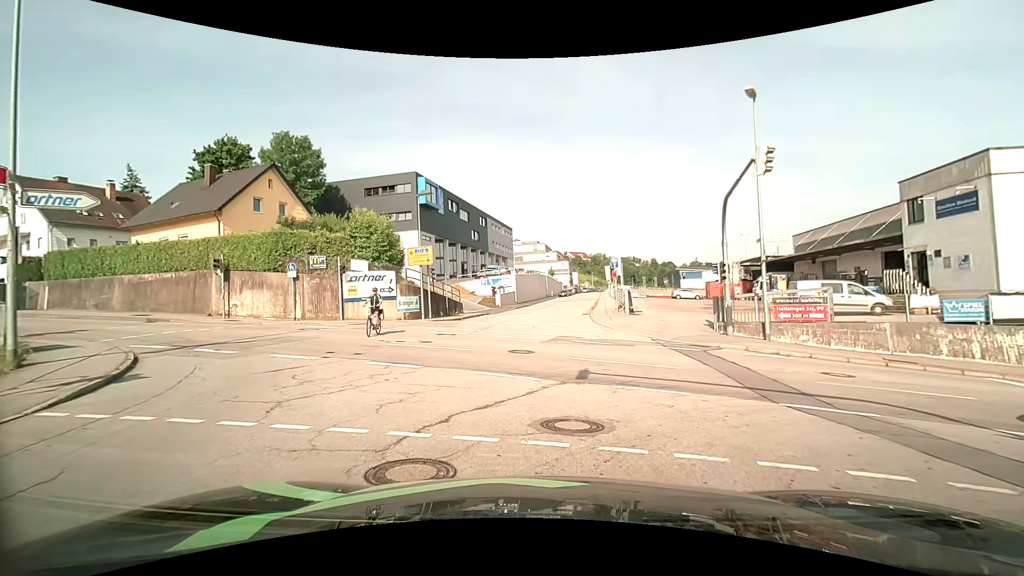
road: residential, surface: asphalt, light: Day
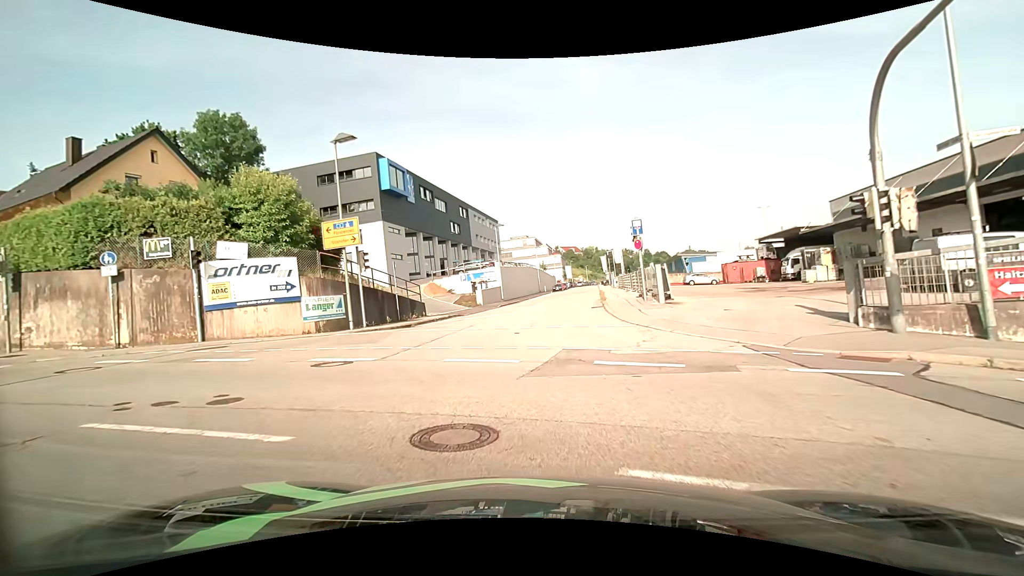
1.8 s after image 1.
(+0.3, +10.6) m; +2°
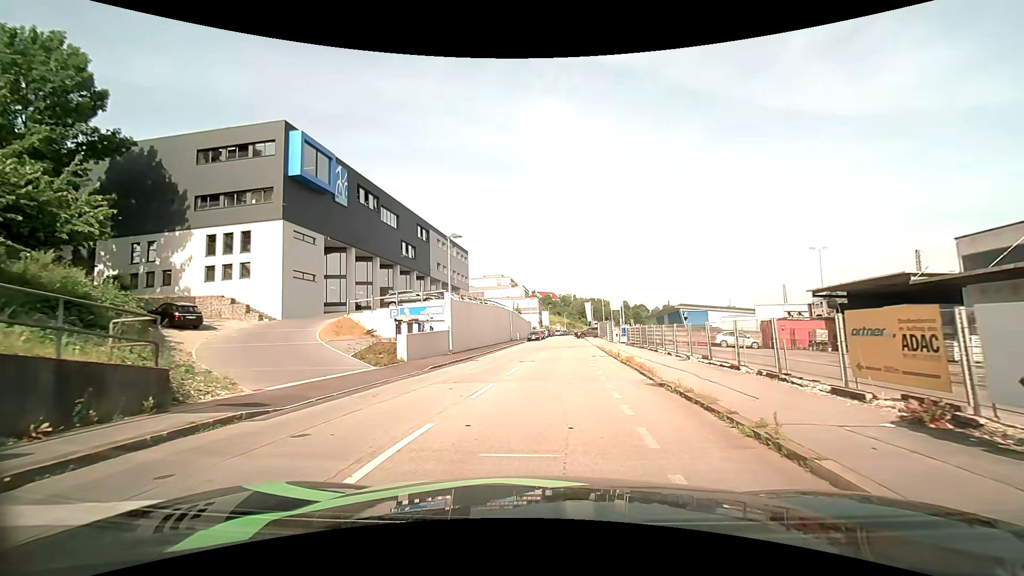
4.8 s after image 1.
(-0.1, +18.9) m; +2°
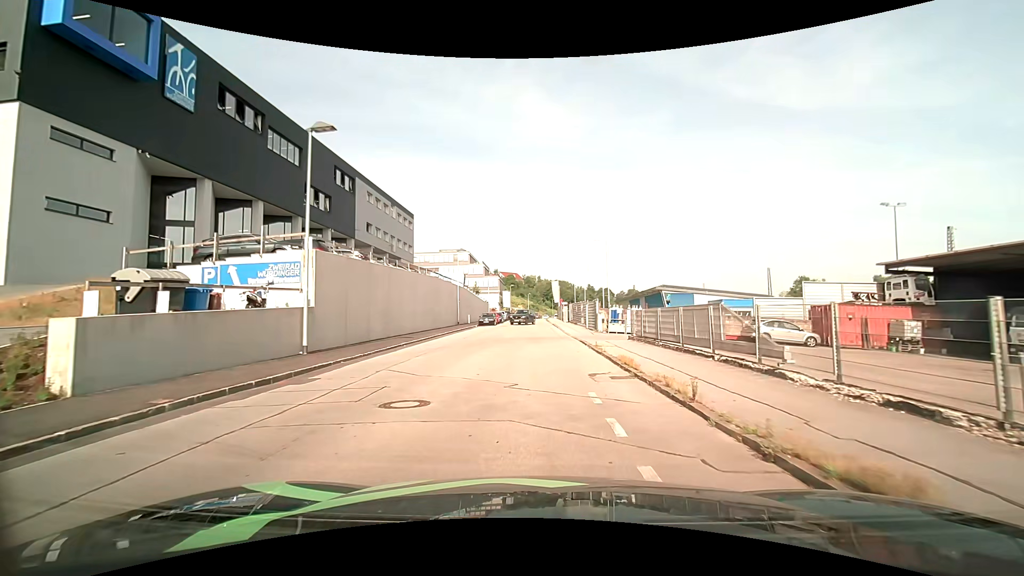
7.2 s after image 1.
(+0.8, +16.3) m; +4°
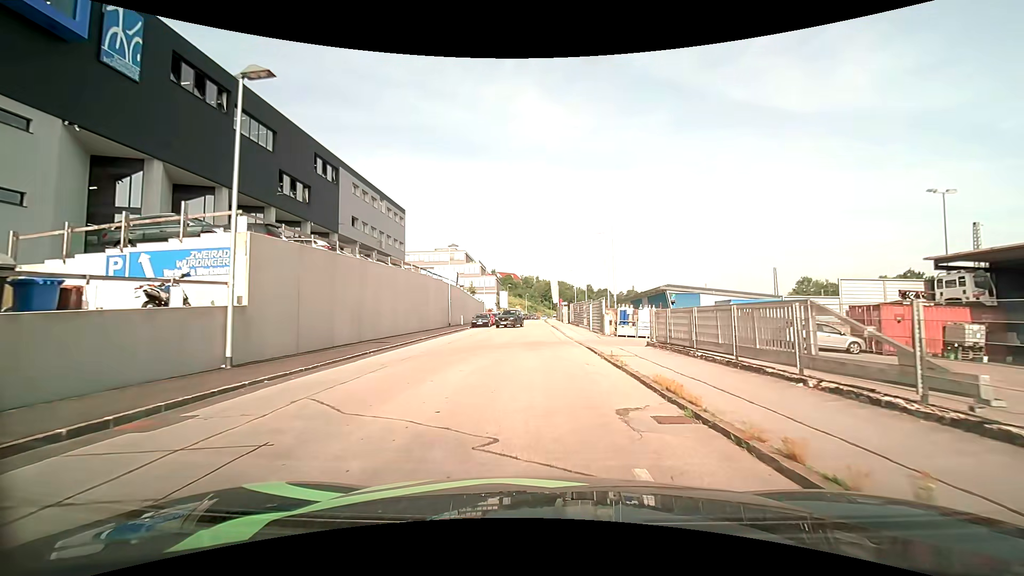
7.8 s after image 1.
(0.0, +4.2) m; 0°
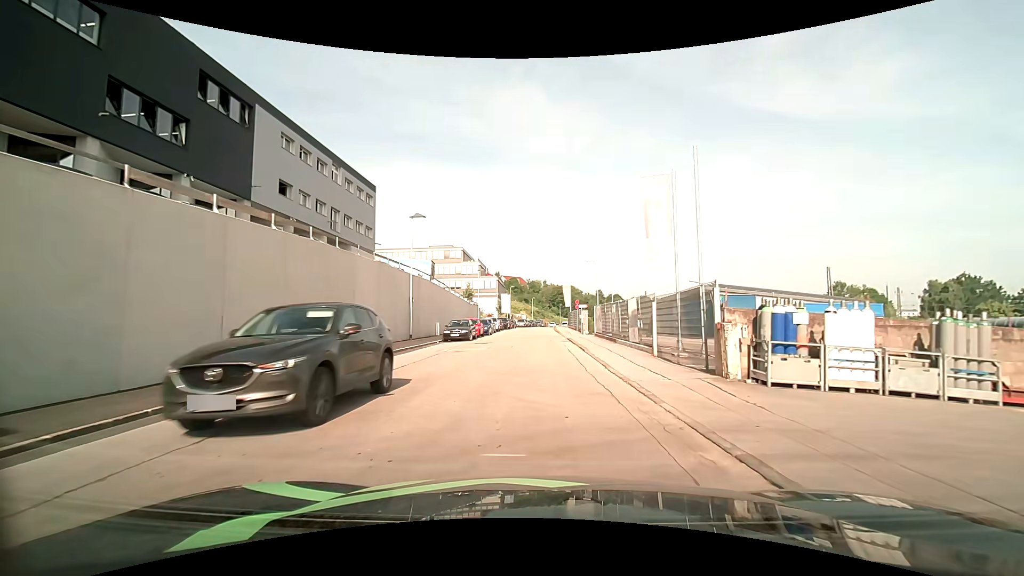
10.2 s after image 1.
(0.0, +17.5) m; -1°
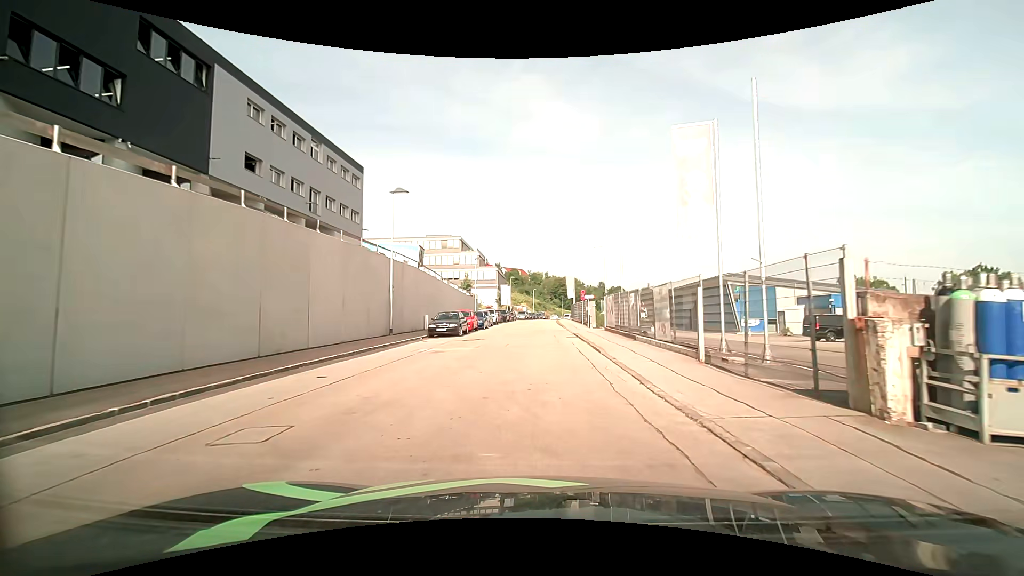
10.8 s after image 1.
(0.0, +4.7) m; 0°
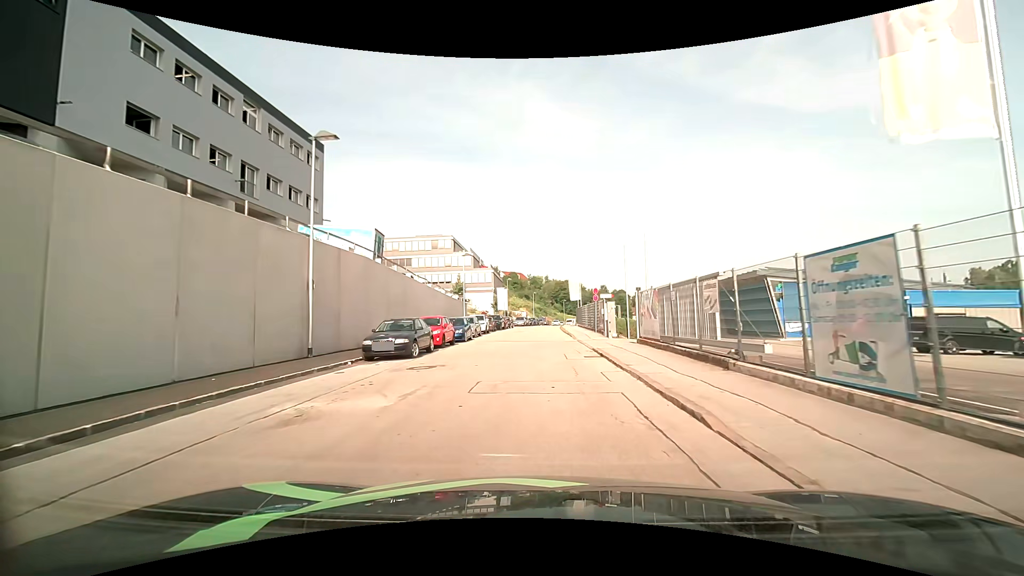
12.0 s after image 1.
(0.0, +10.0) m; 0°
(0, +10) (0, +20) (0, +30) (0, +40) (0, +50) (0, +60) (+1, +70) (+1, +80) (+2, +90) (+3, +100) m
